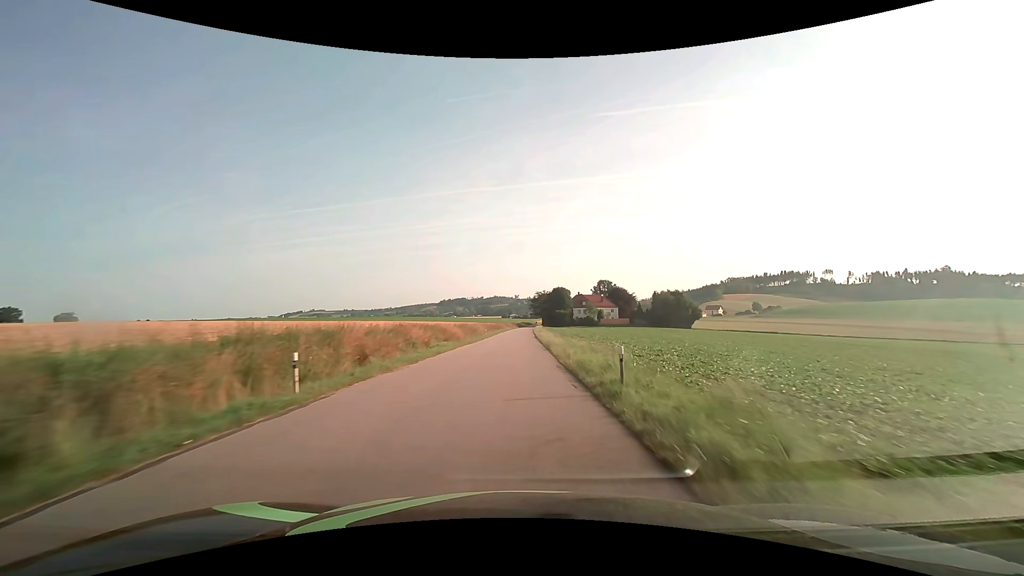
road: tertiary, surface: asphalt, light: Day
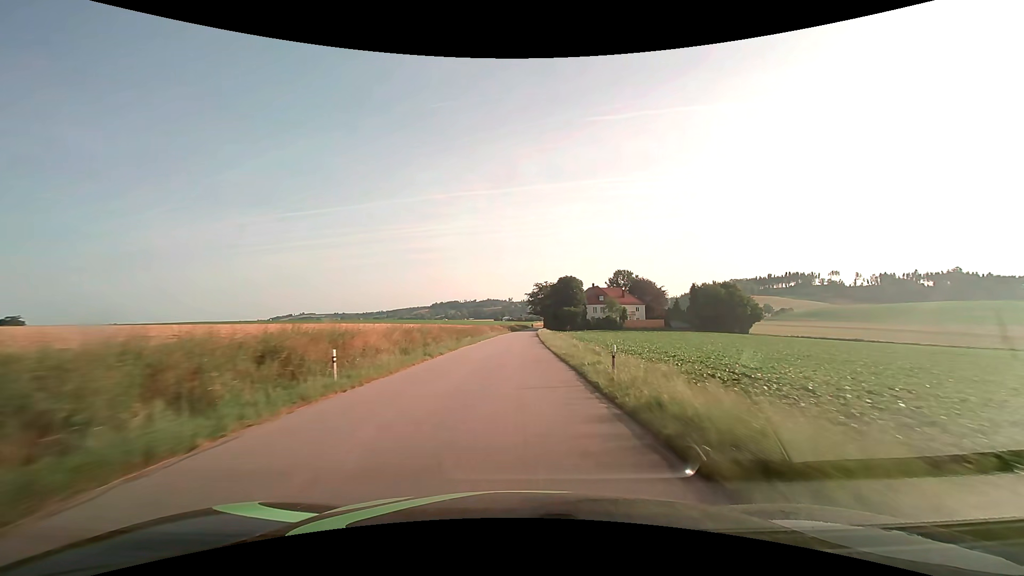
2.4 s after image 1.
(+0.2, +49.5) m; +1°
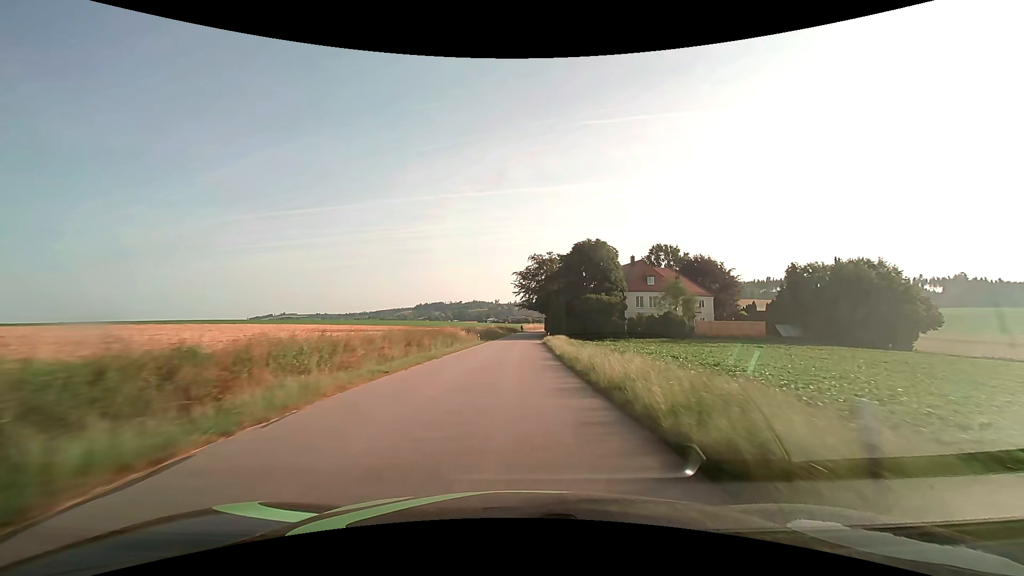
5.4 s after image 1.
(+0.6, +58.7) m; +2°
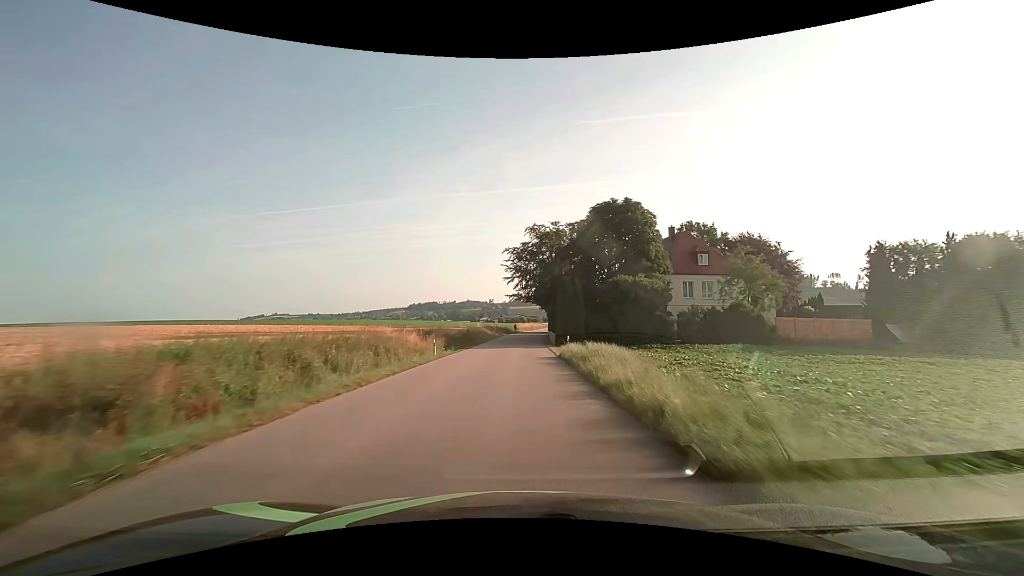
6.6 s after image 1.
(+0.1, +22.6) m; +1°
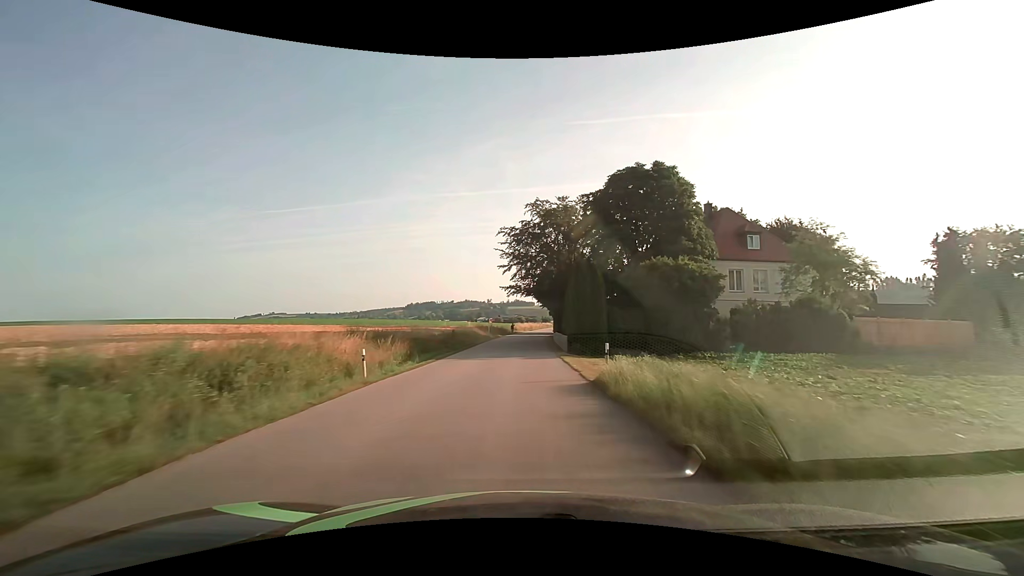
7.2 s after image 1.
(0.0, +11.1) m; 0°
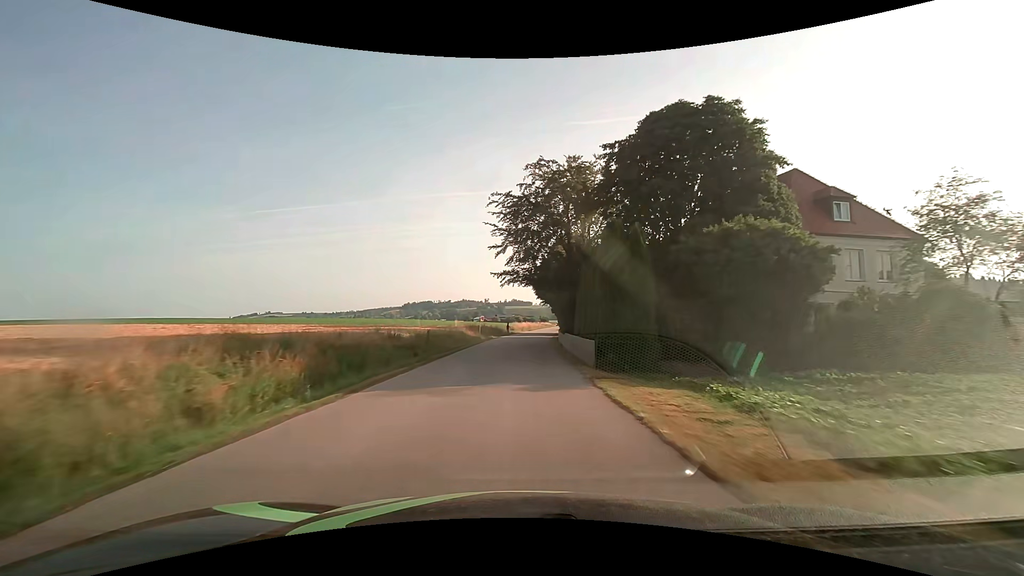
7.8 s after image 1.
(0.0, +11.0) m; 0°
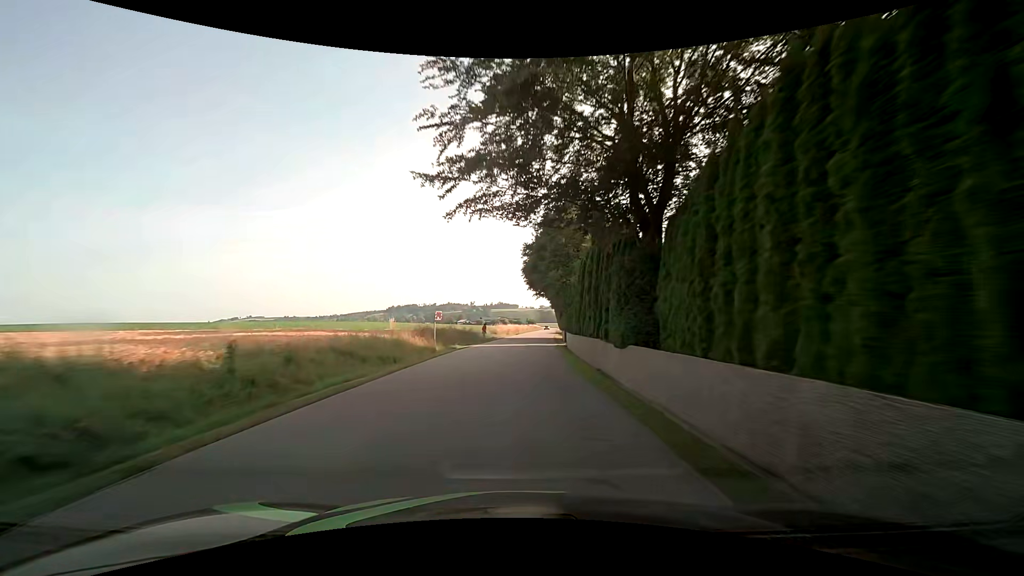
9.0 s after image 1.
(+0.2, +21.8) m; +1°
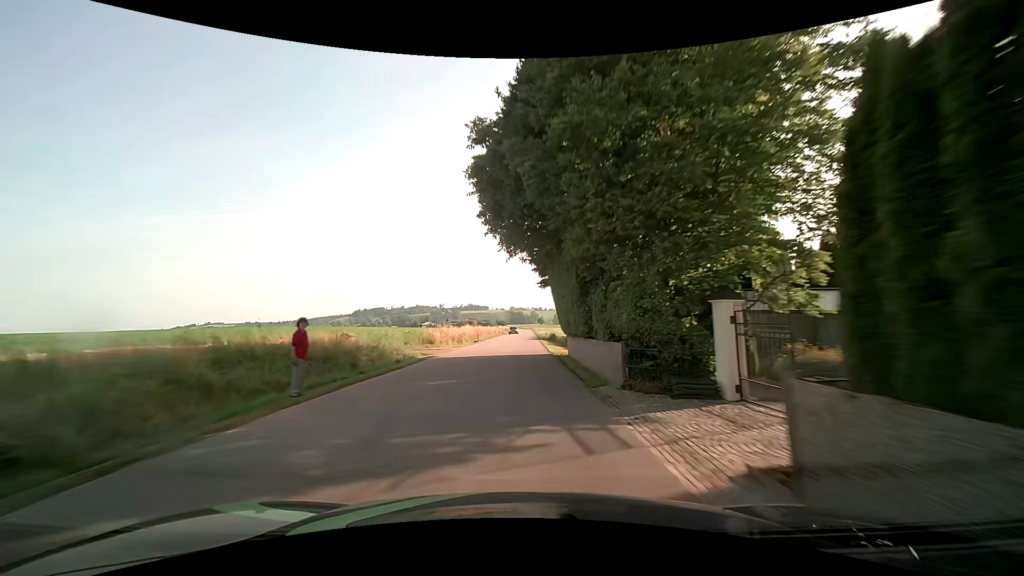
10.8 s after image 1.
(+1.1, +32.1) m; +4°
(0, +10) (0, +20) (0, +30) (+1, +40) (+1, +50) (+1, +60) (+1, +70) (+1, +80) (+2, +90) (+2, +100) m
